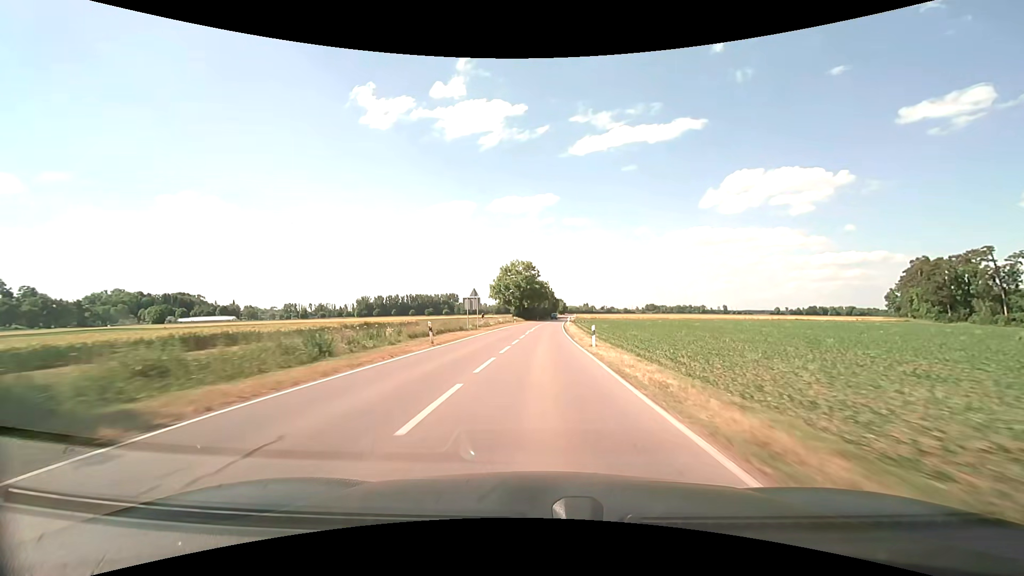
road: tertiary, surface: asphalt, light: Day
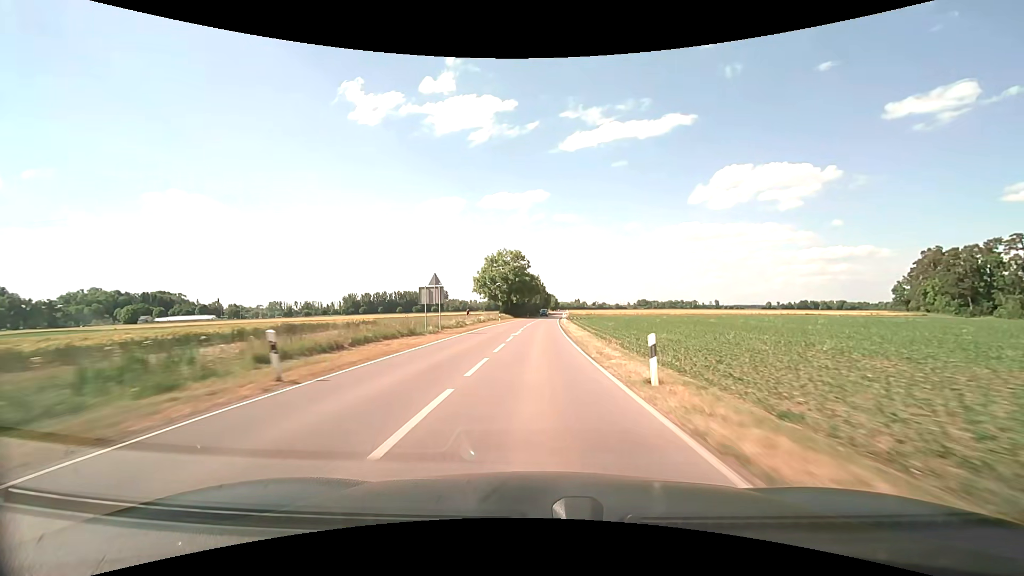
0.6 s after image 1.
(+0.1, +13.2) m; +1°
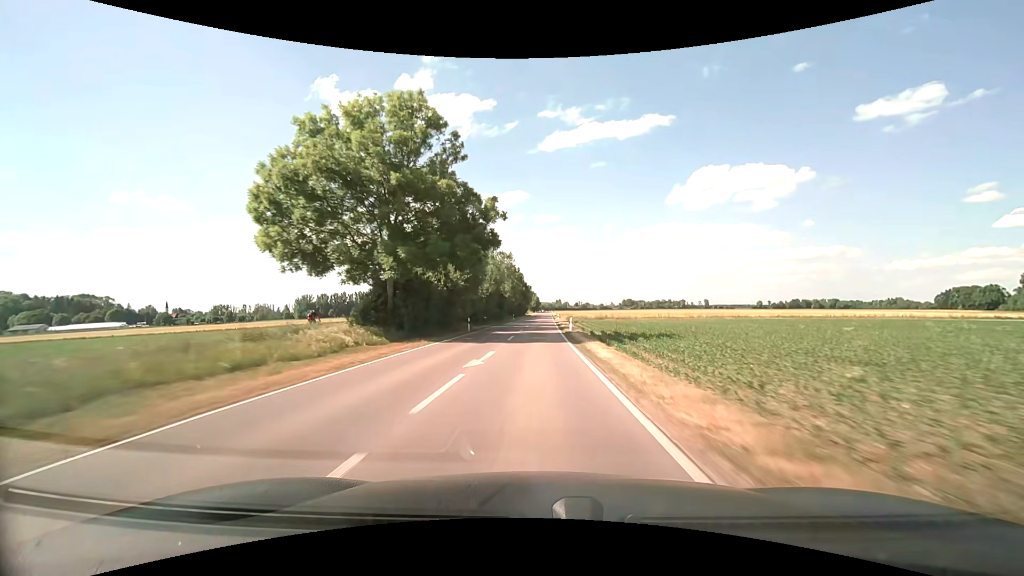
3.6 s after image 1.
(+1.4, +70.2) m; +2°
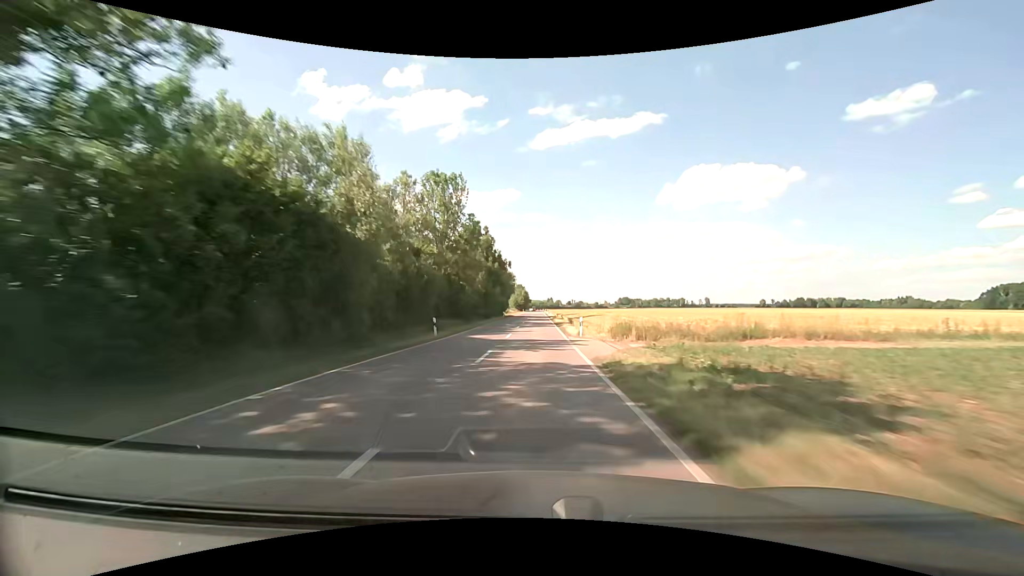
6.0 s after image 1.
(+1.0, +60.1) m; +1°
